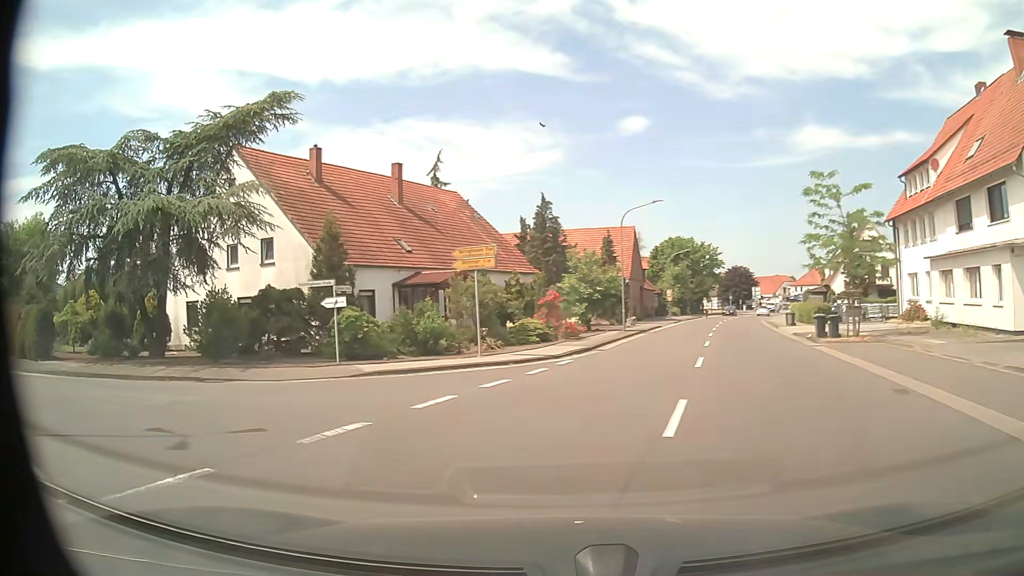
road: secondary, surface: asphalt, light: Day
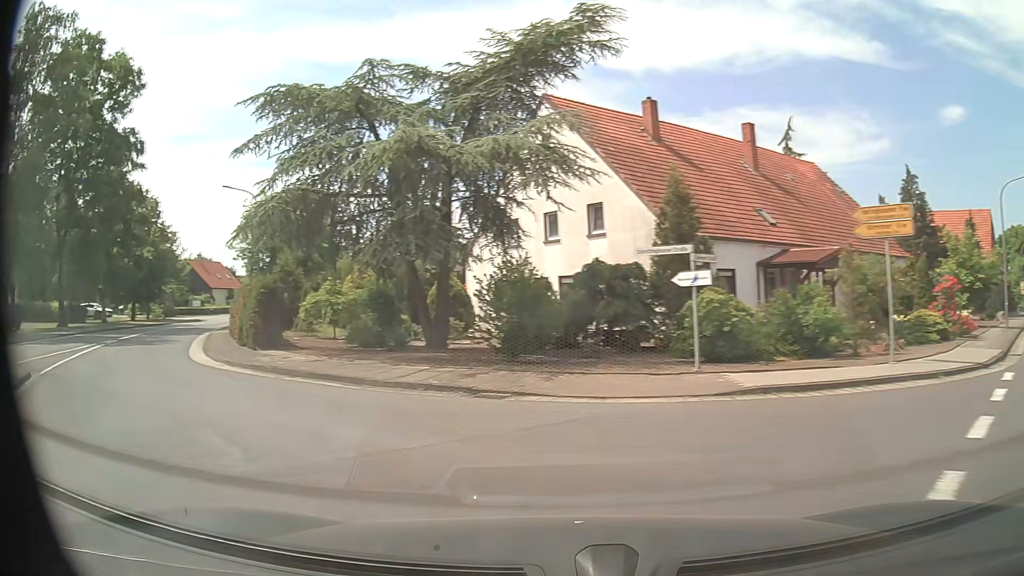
(-1.6, +6.3) m; -29°
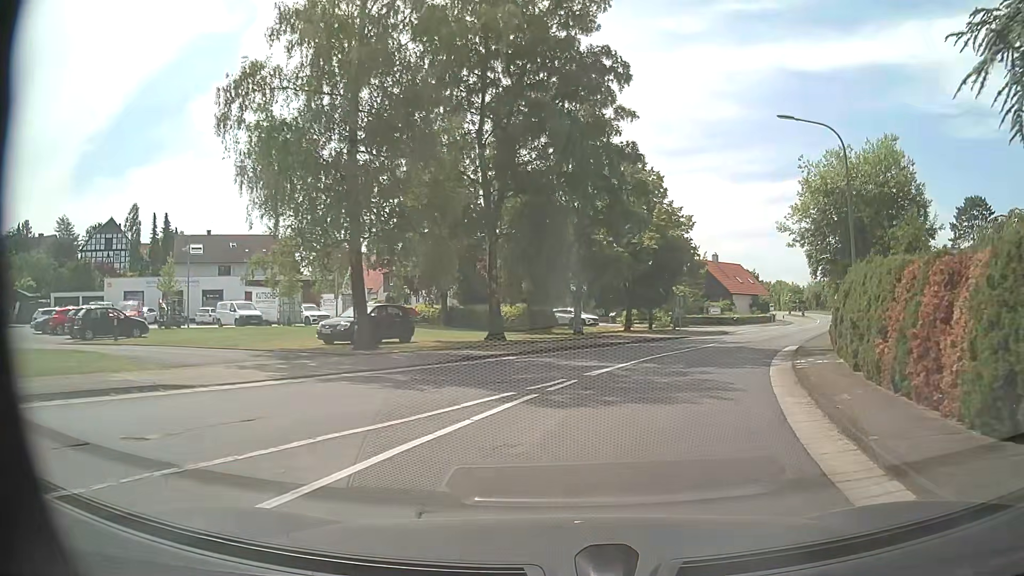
(-8.0, +13.1) m; -44°
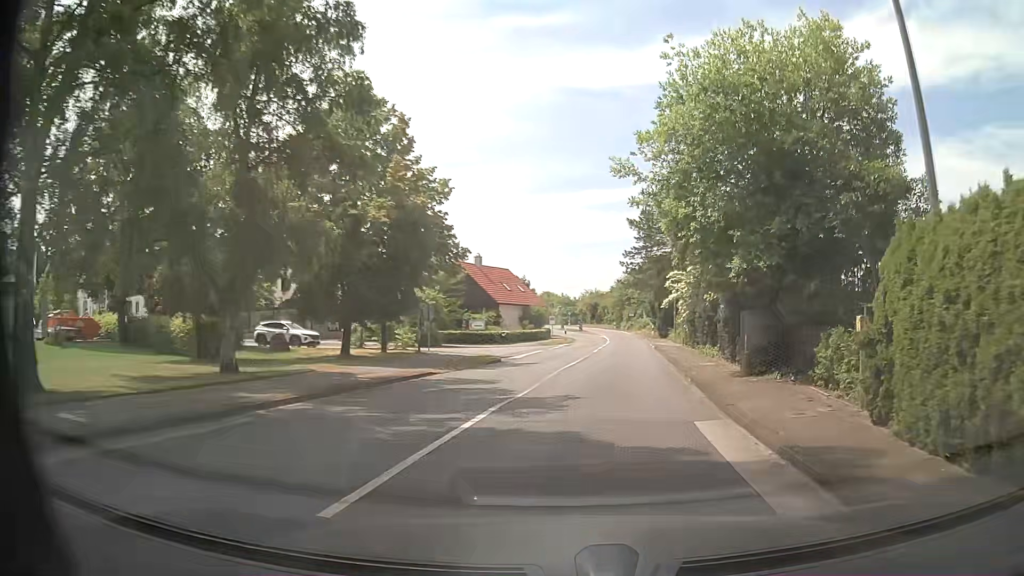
(+2.7, +15.4) m; +20°
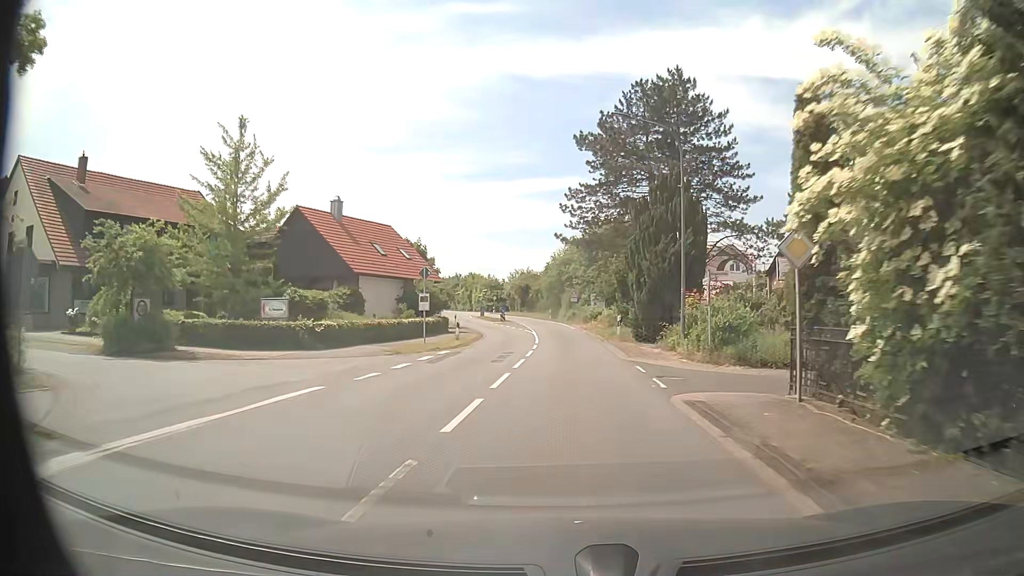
(+2.3, +26.2) m; +6°
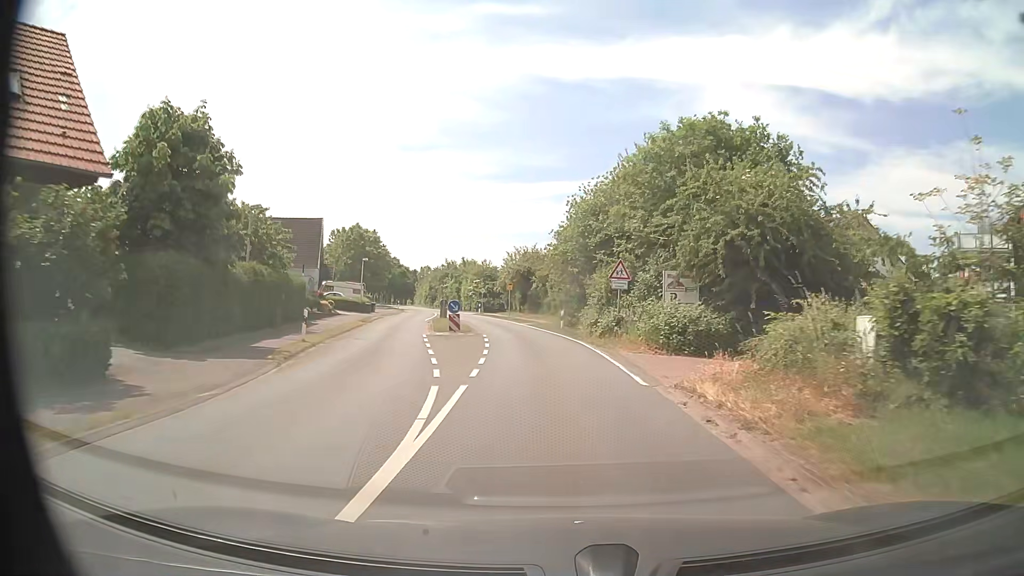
(-0.2, +38.2) m; -2°
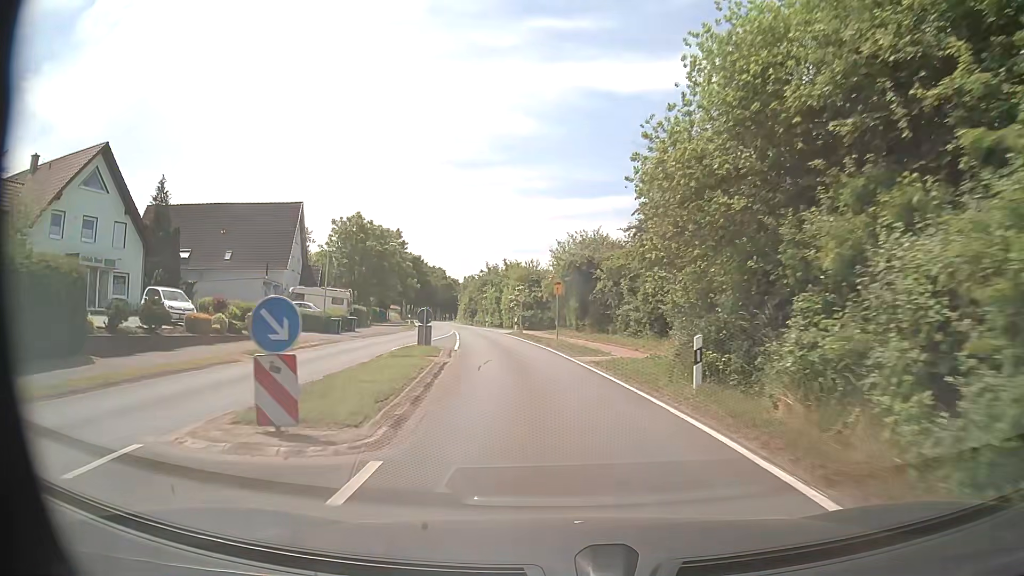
(-1.0, +23.8) m; -5°
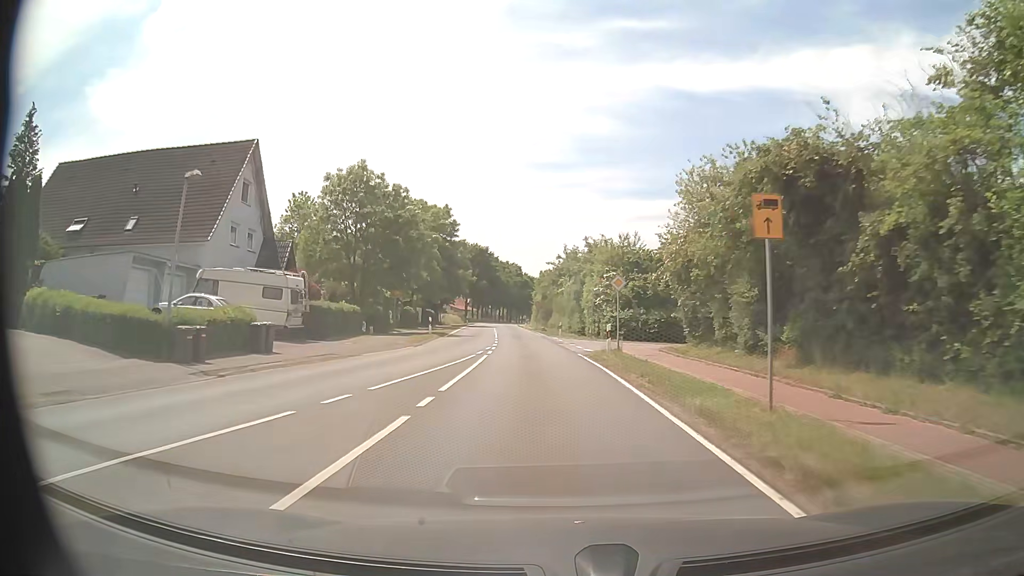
(-1.6, +24.1) m; -7°
(0, +10) (-1, +20) (-1, +30) (-2, +40) (-3, +50) (-4, +60) (-5, +70) (-6, +80) (-7, +90) (-7, +100) m
